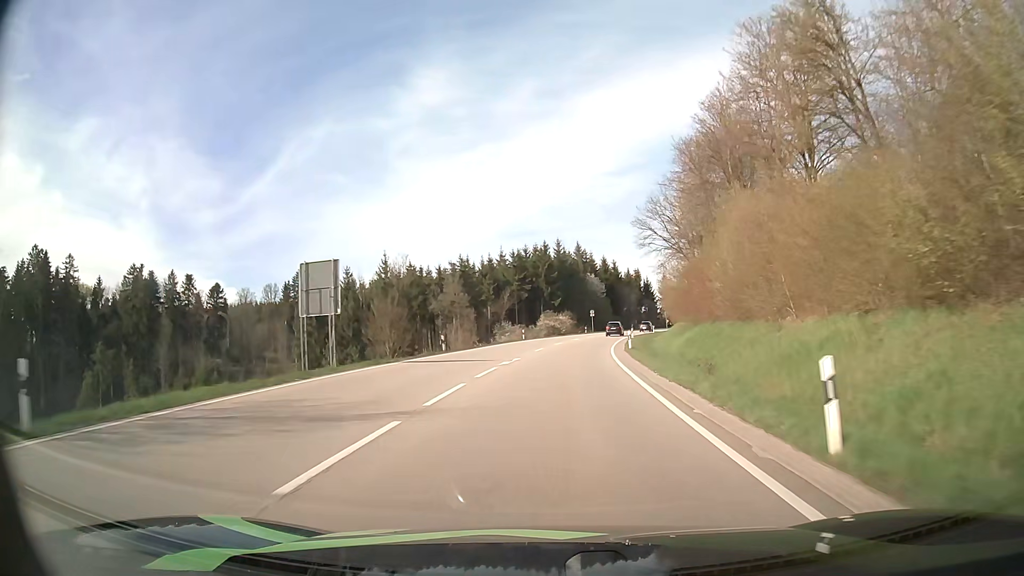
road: primary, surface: asphalt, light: Day
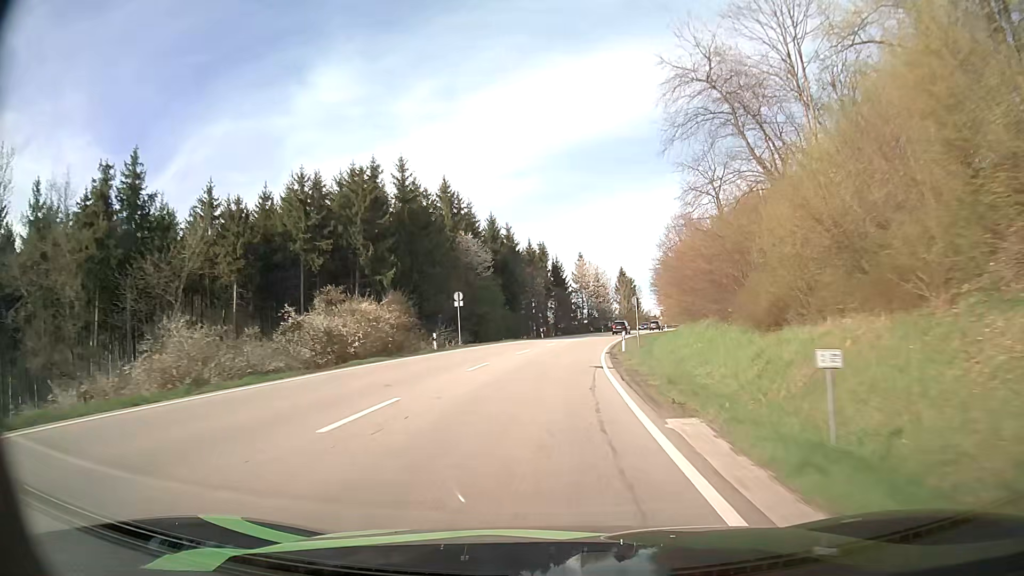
(+5.7, +63.3) m; +10°
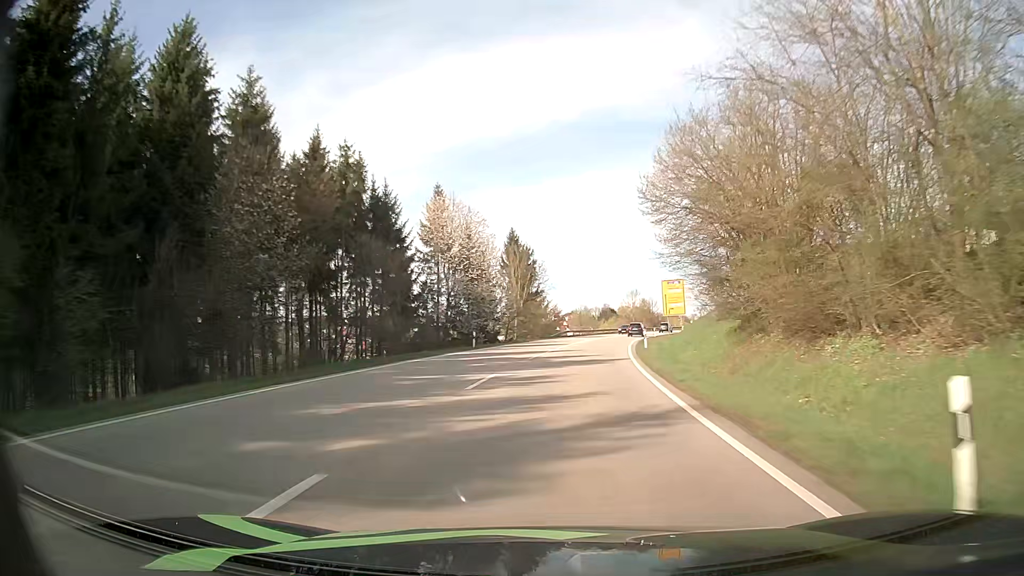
(+5.3, +65.9) m; +10°
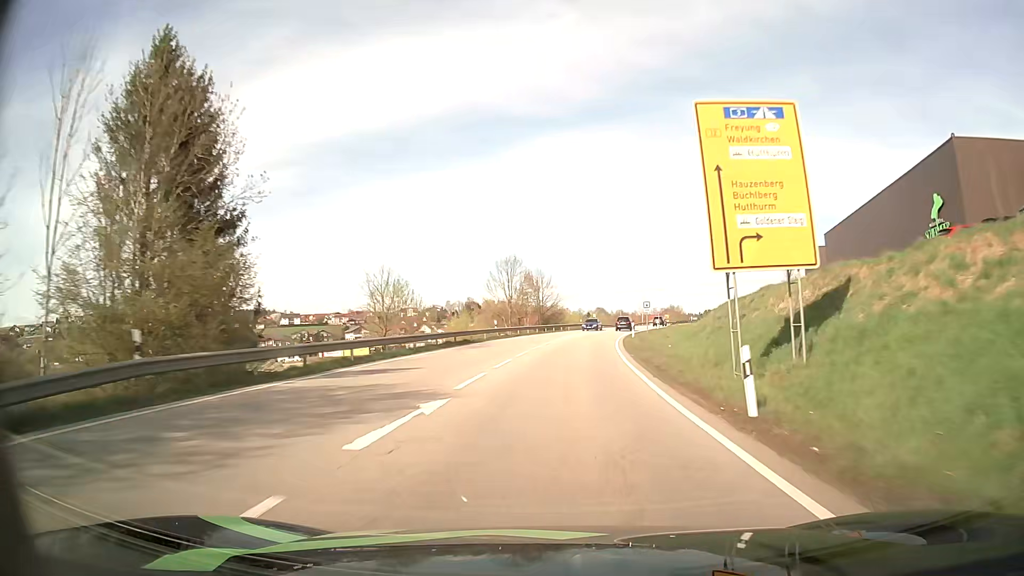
(+6.9, +65.6) m; +12°
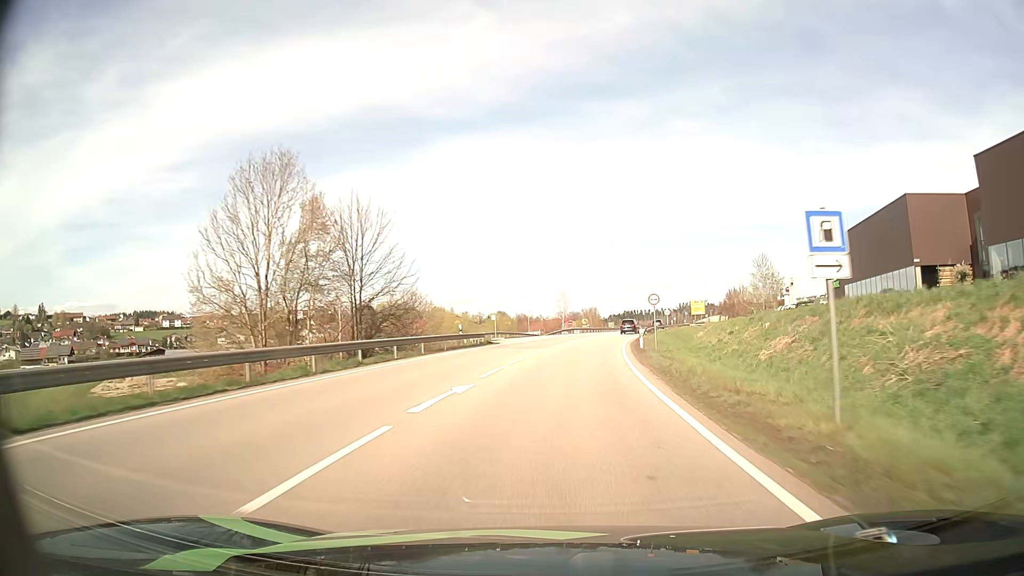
(+3.5, +50.5) m; +8°
(0, +10) (+1, +20) (+1, +30) (+3, +40) (+4, +50) (+6, +60) (+8, +69) (+10, +79) (+12, +89) (+15, +99) m
